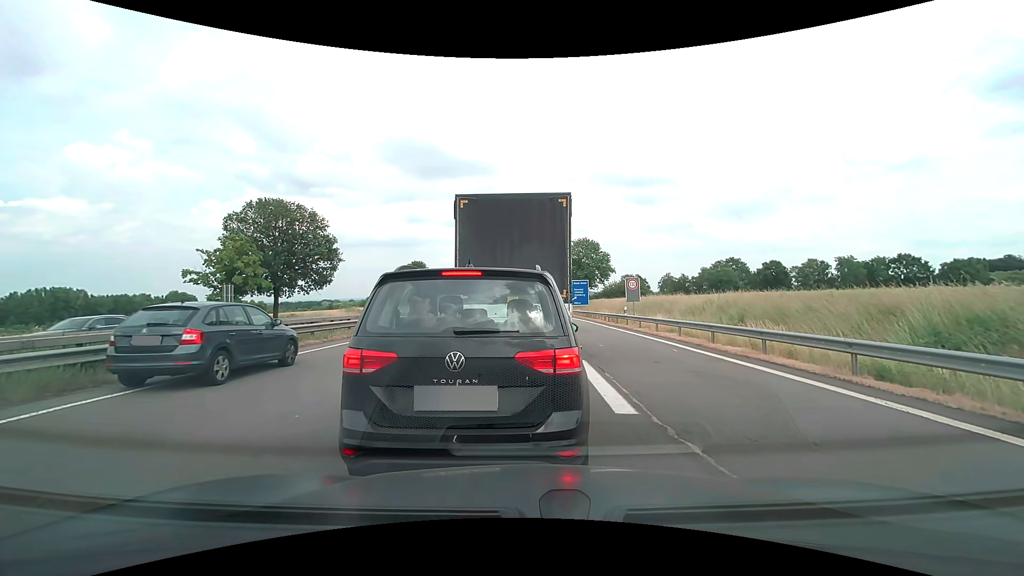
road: motorway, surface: asphalt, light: Day
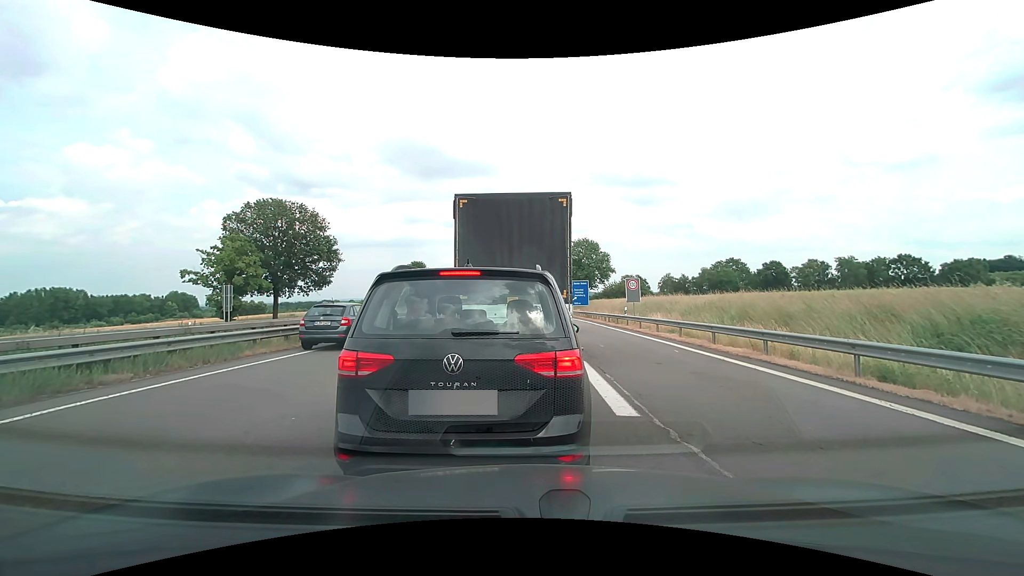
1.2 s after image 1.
(0.0, +0.2) m; 0°
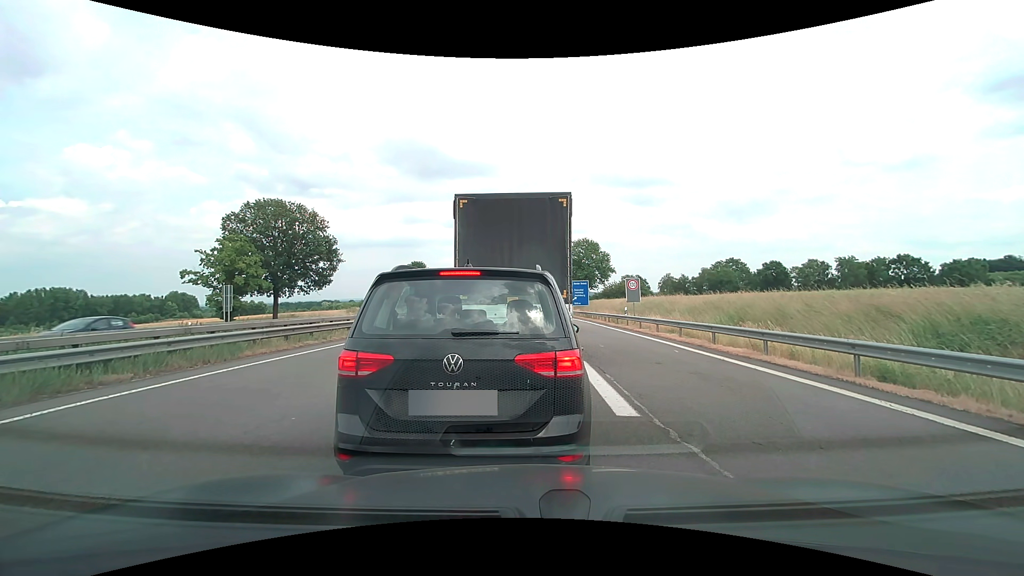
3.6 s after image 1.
(0.0, 0.0) m; 0°
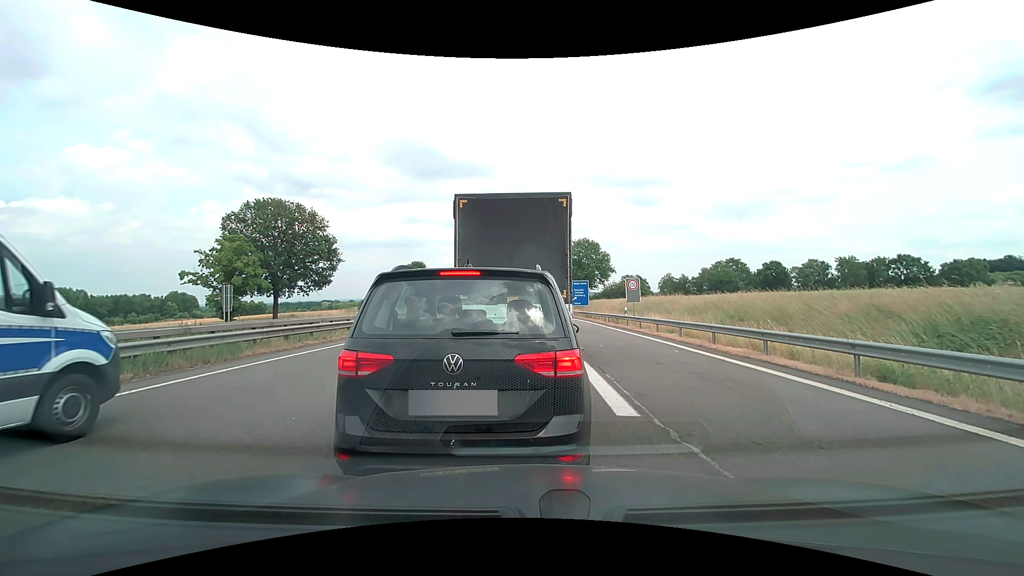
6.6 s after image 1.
(0.0, 0.0) m; 0°
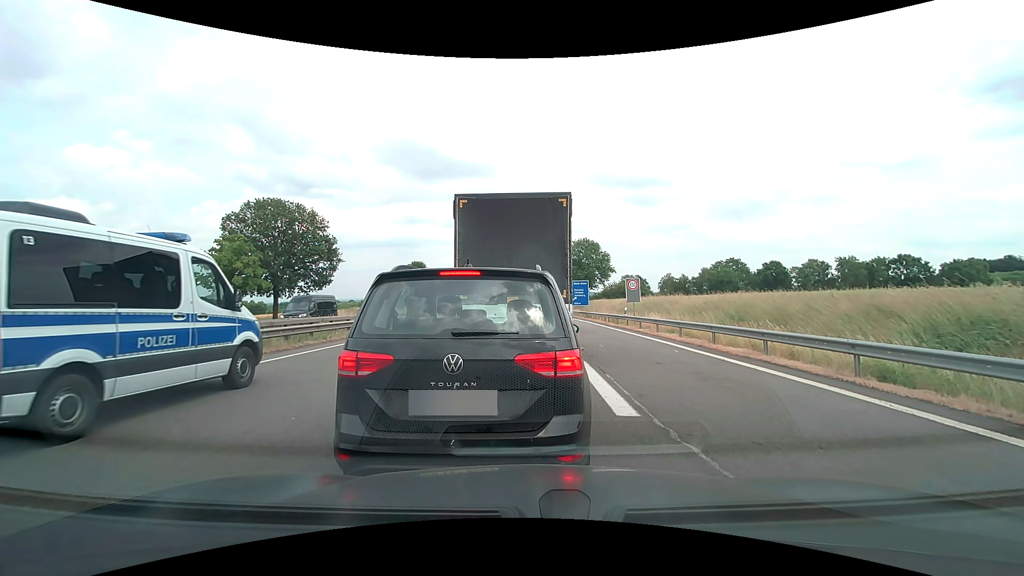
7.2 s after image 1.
(0.0, 0.0) m; 0°
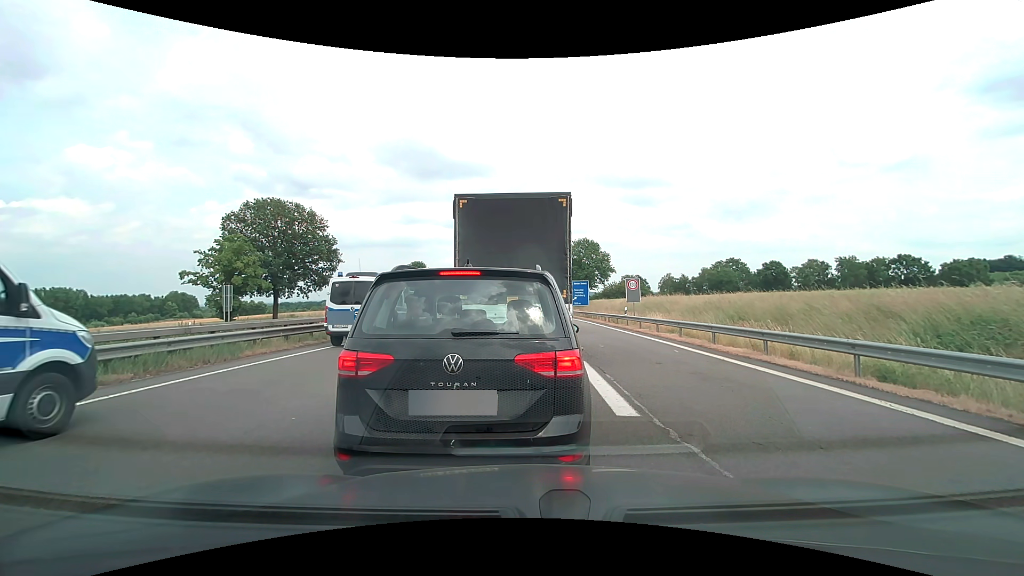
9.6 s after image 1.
(0.0, 0.0) m; 0°
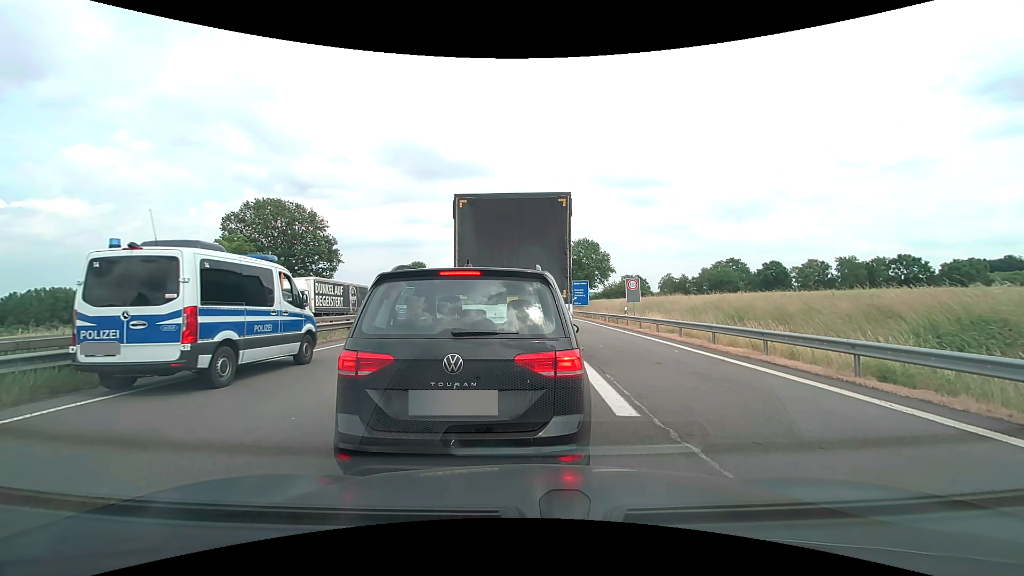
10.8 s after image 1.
(0.0, 0.0) m; 0°
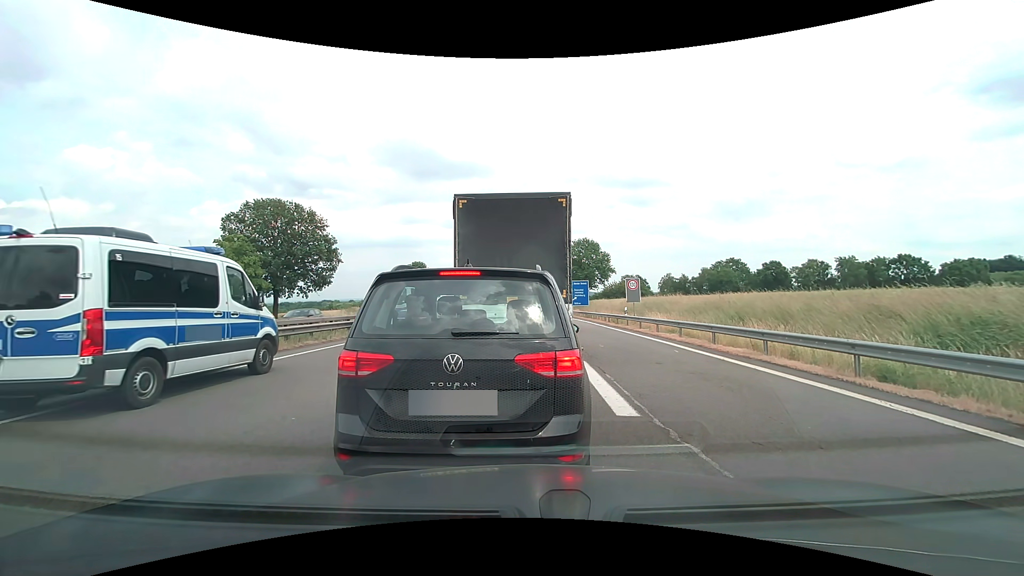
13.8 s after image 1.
(0.0, 0.0) m; 0°
(0, +10) (0, +20) (0, +30) (0, +40) (0, +50) (0, +60) (0, +70) (0, +80) (0, +90) (0, +100) m
